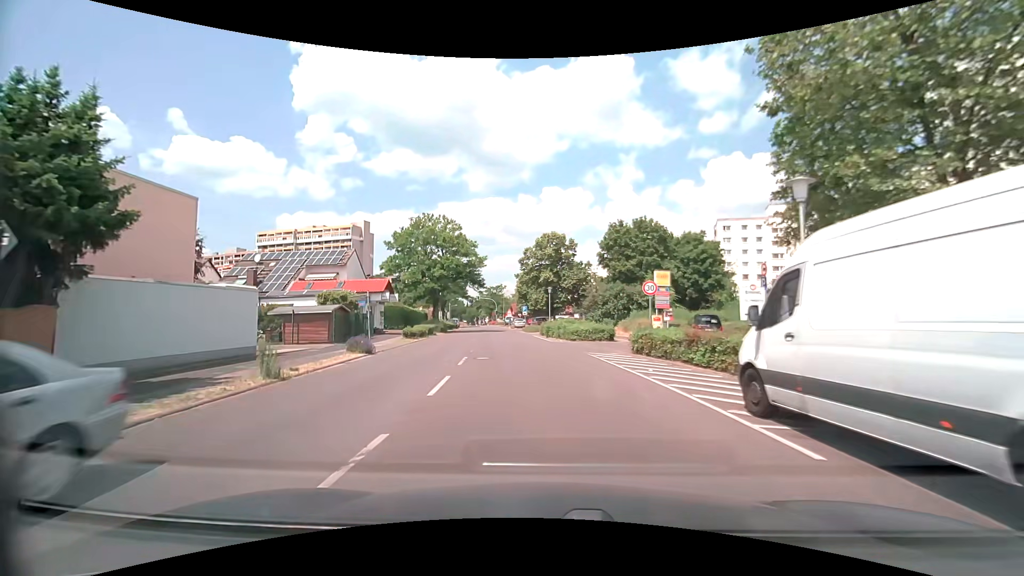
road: tertiary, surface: asphalt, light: Day
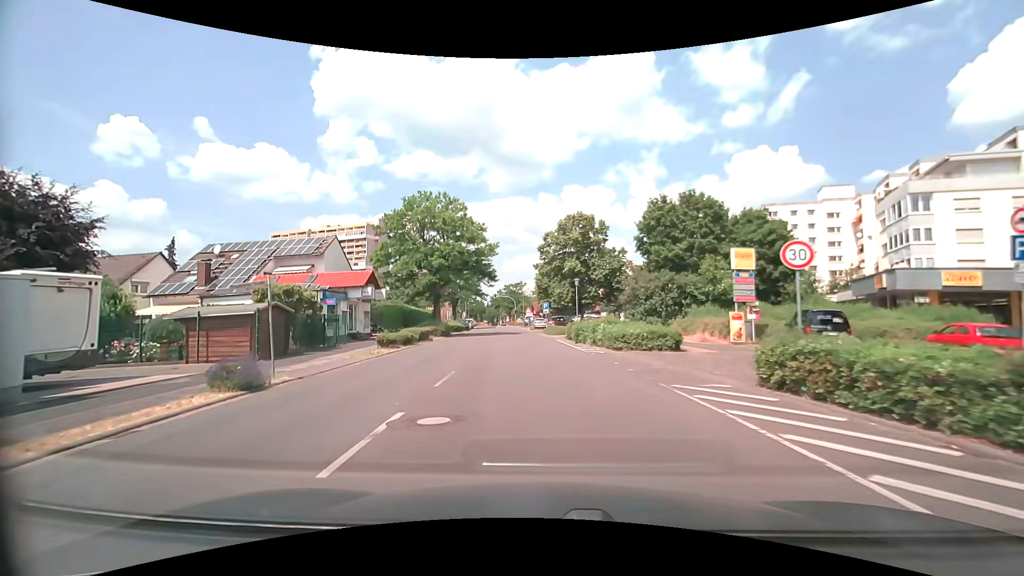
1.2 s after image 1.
(-0.2, +10.4) m; -3°
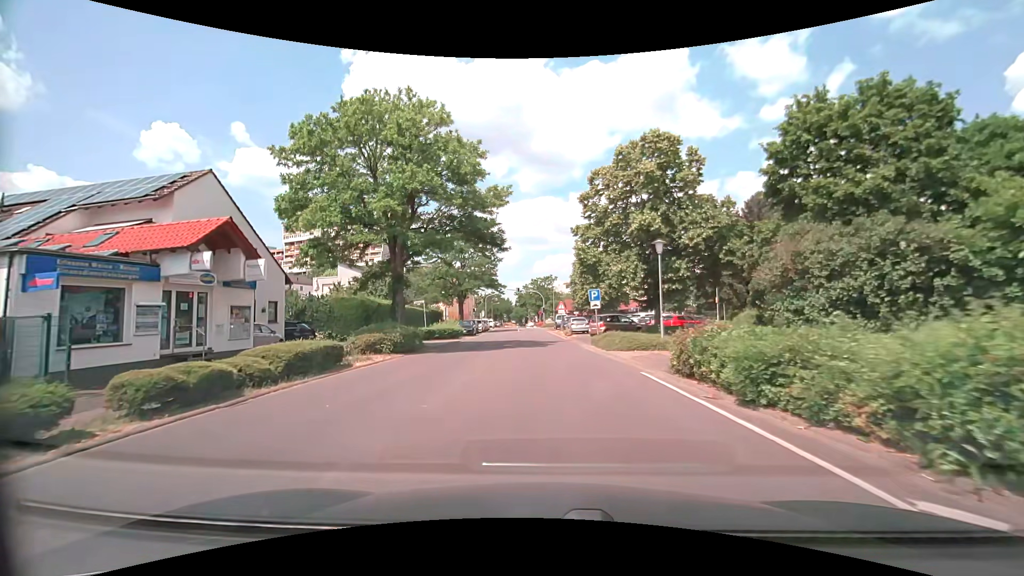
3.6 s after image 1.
(-0.7, +20.6) m; -3°
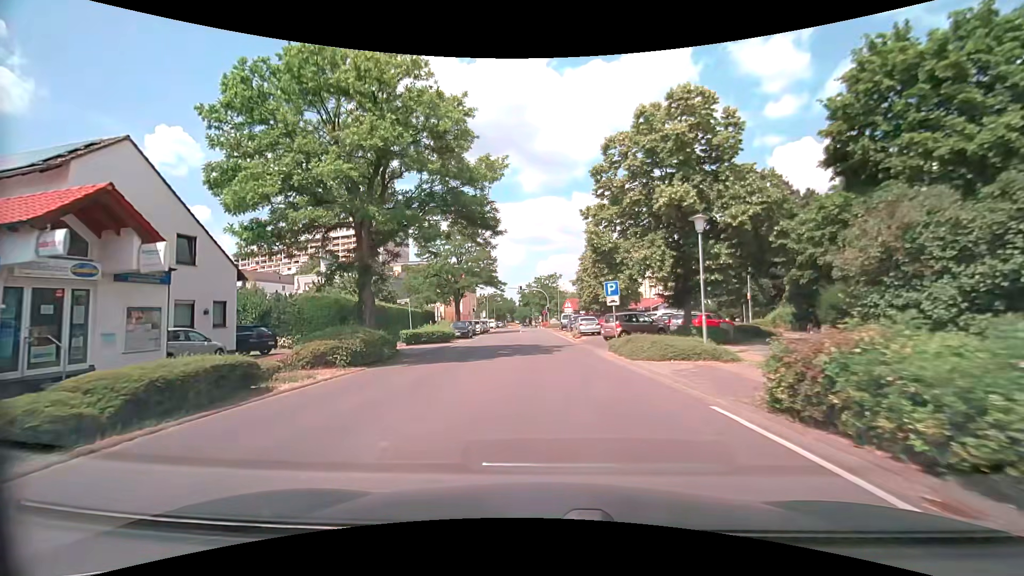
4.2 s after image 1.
(0.0, +5.1) m; -1°
